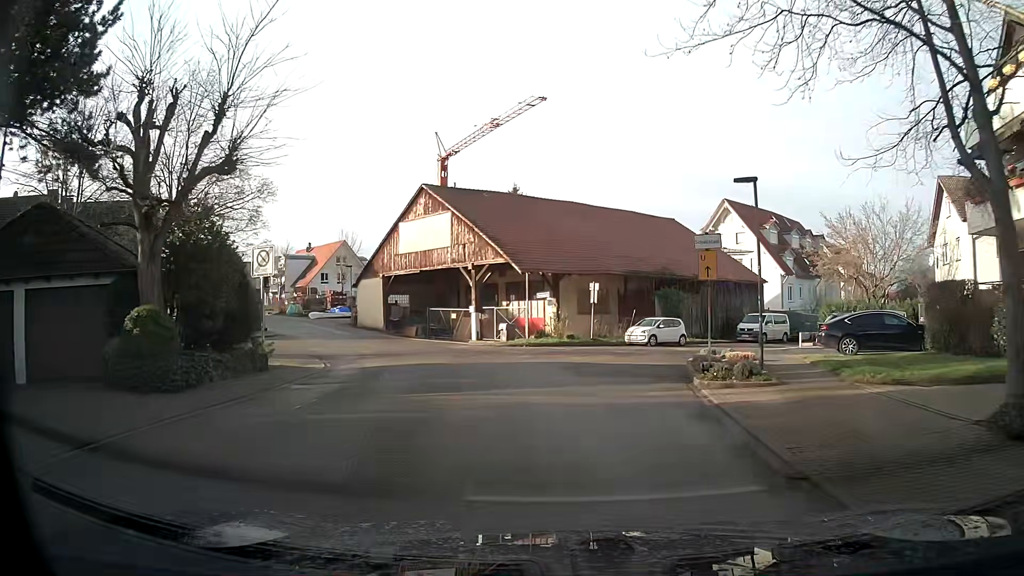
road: unclassified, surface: asphalt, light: Day
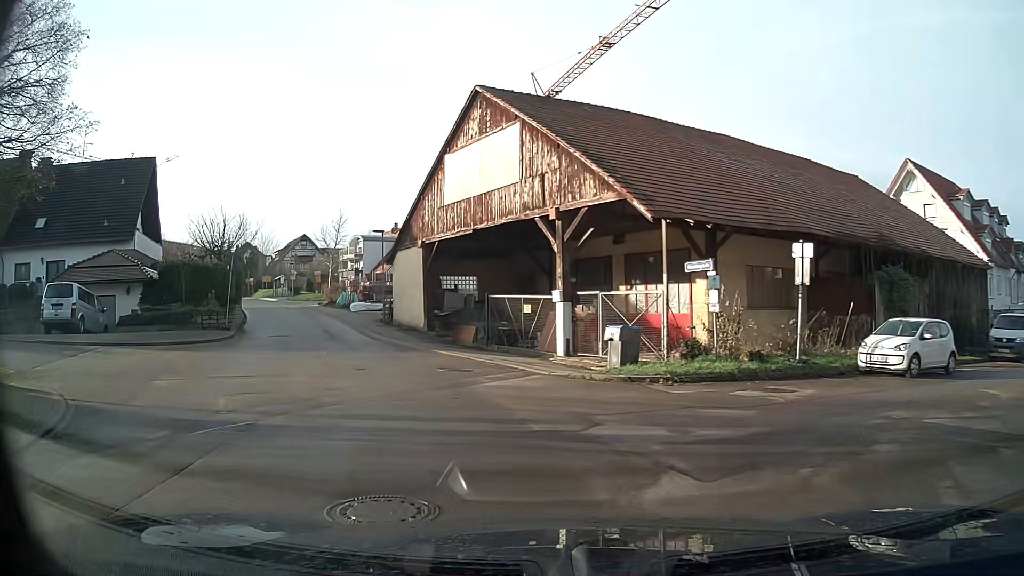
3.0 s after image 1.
(-1.1, +17.7) m; -13°
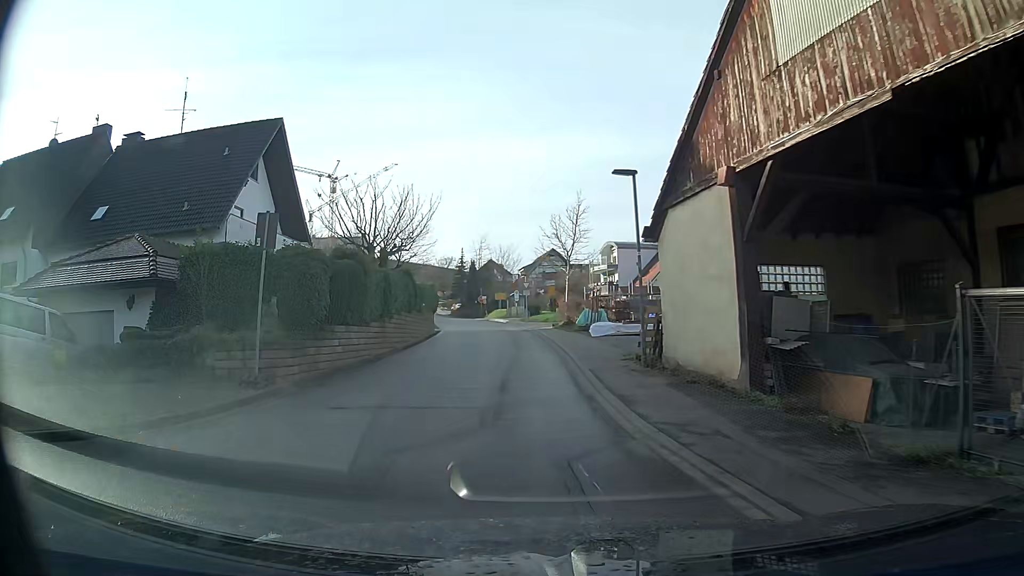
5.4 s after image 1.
(-3.3, +16.4) m; -22°
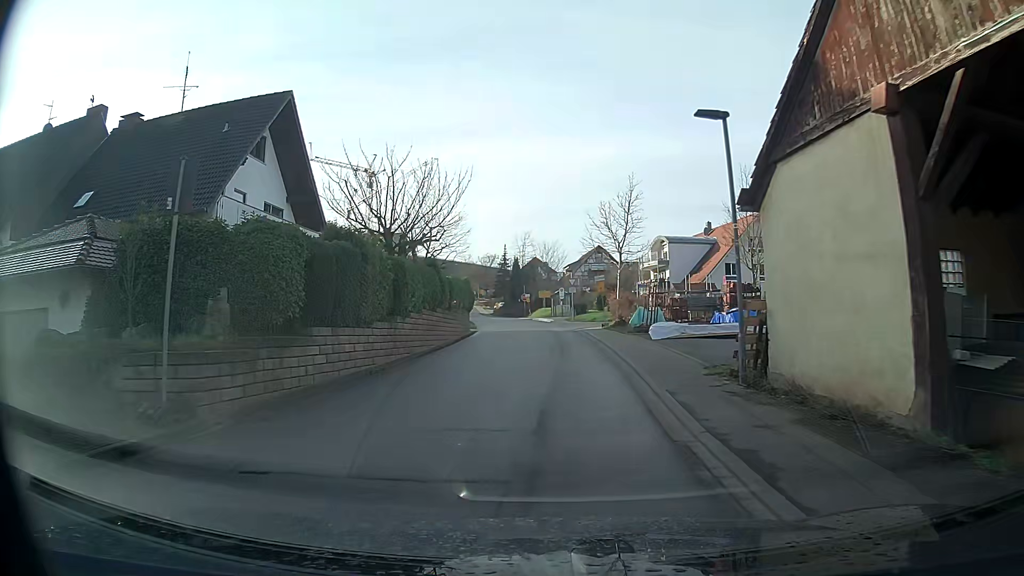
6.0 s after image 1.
(0.0, +4.5) m; -1°
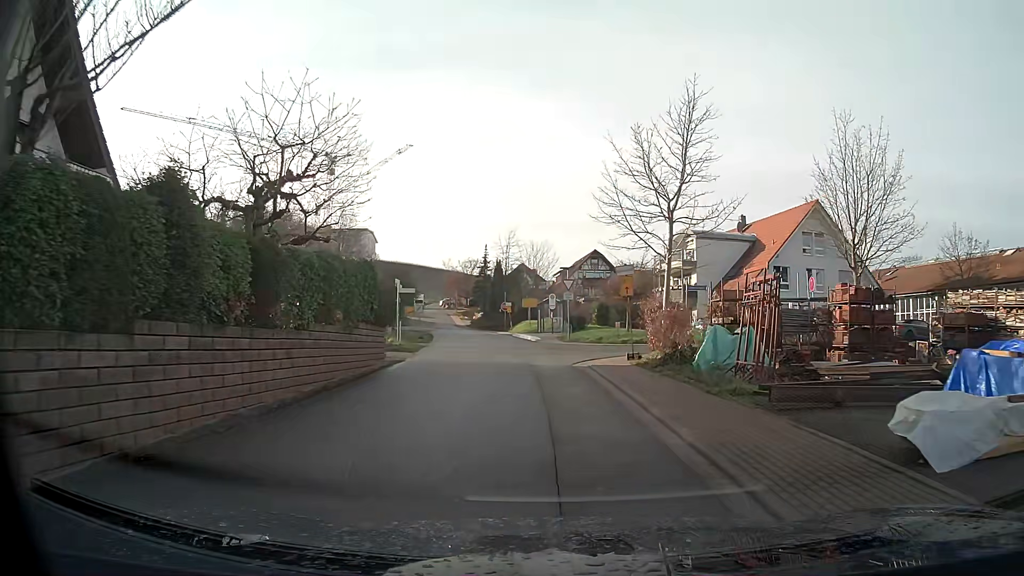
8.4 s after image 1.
(0.0, +17.6) m; 0°
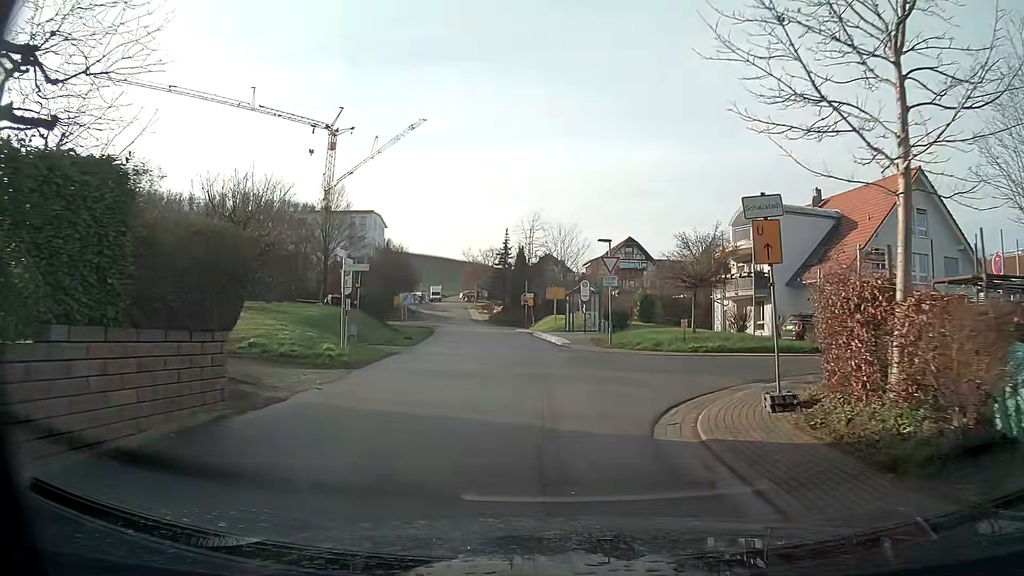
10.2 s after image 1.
(-0.2, +12.1) m; -2°
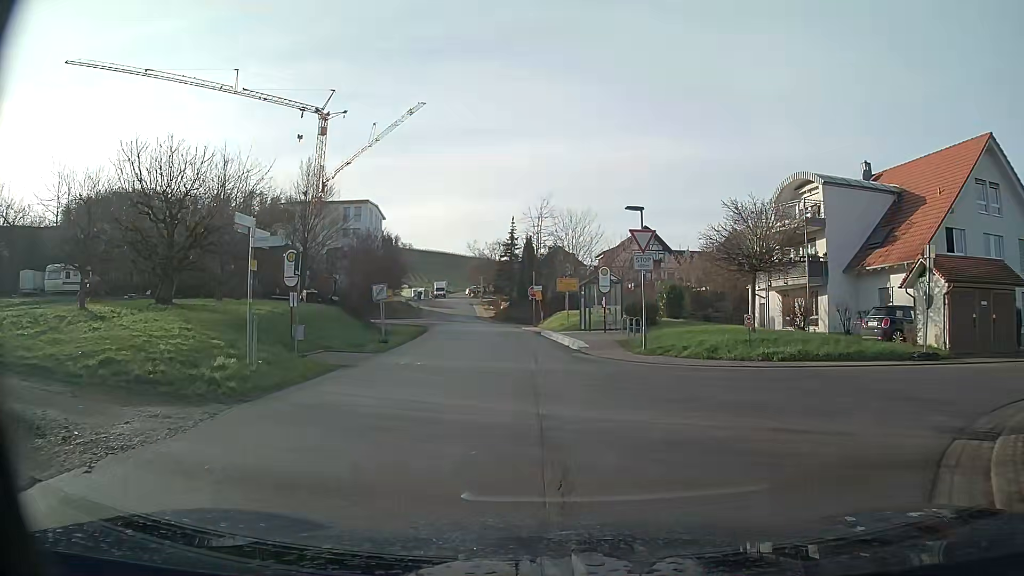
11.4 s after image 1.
(0.0, +7.0) m; -1°
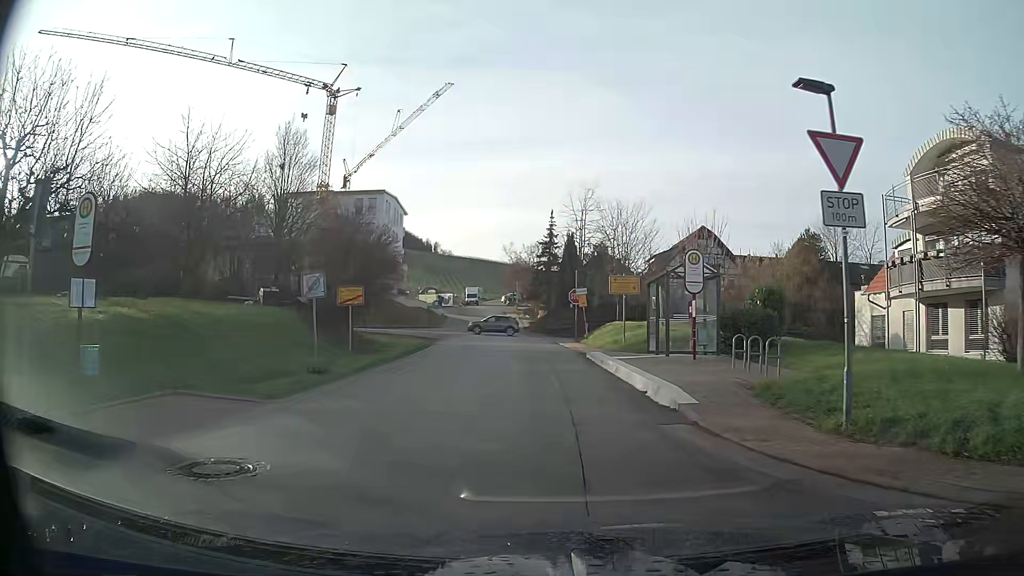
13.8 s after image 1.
(-0.4, +12.1) m; -4°
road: residential
